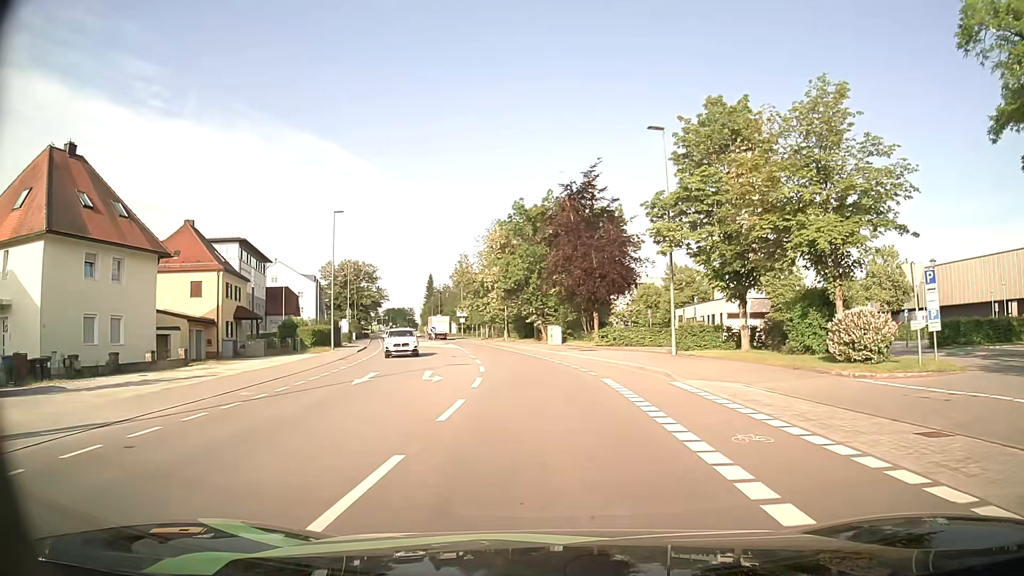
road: tertiary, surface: asphalt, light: Day
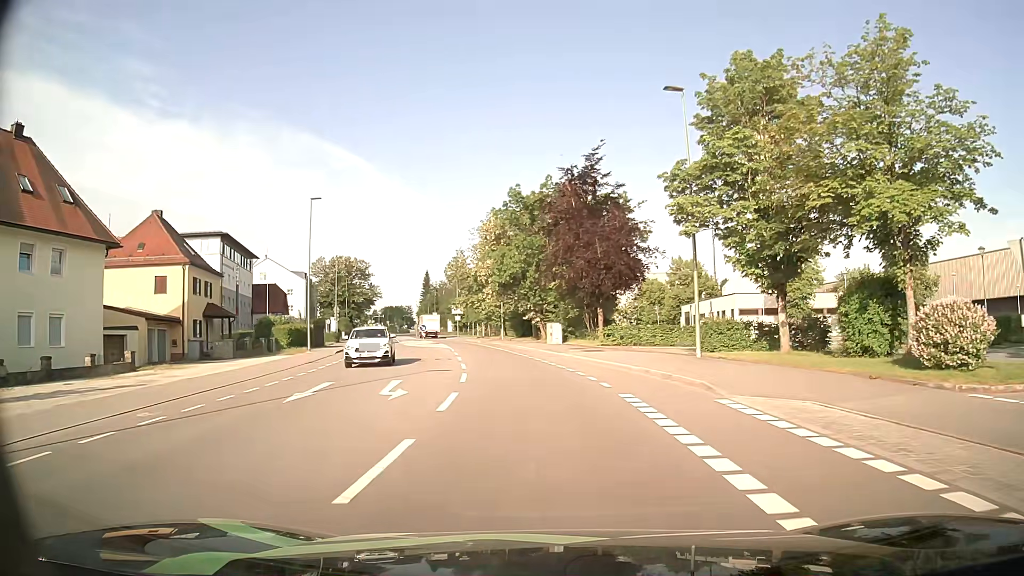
(0.0, +5.0) m; 0°
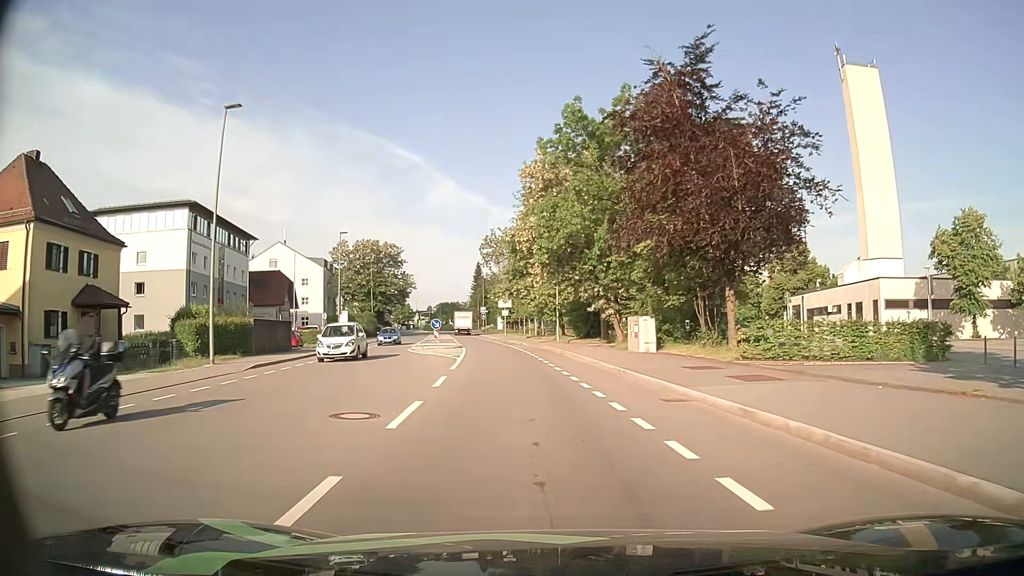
(-0.9, +20.6) m; -5°
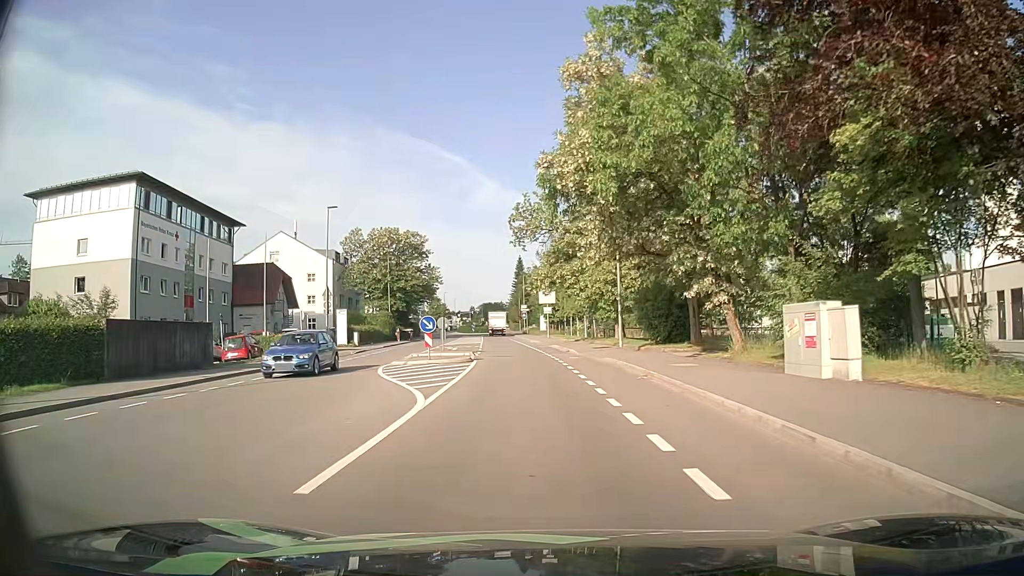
(-0.6, +15.7) m; -4°
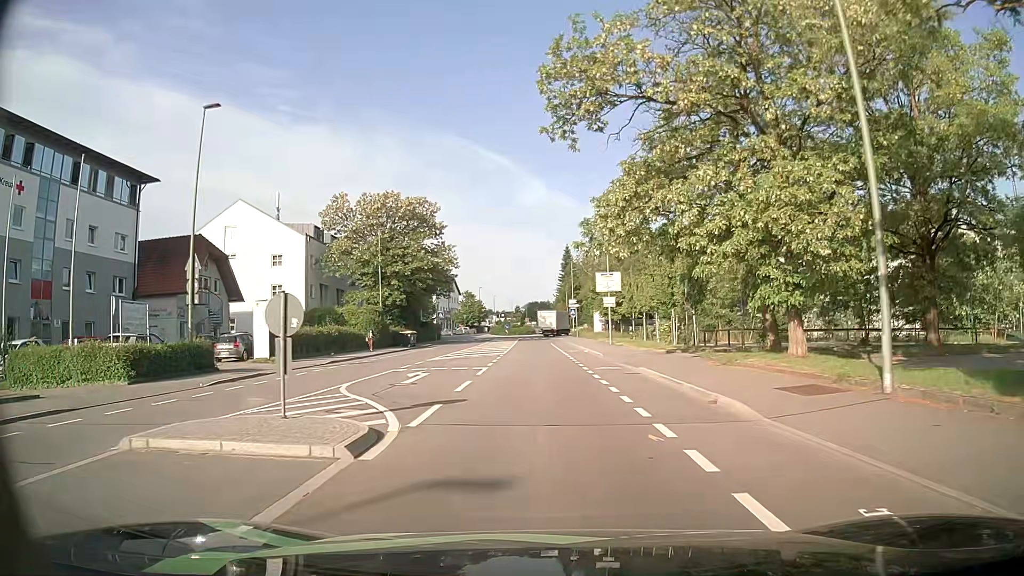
(-0.9, +25.0) m; -4°
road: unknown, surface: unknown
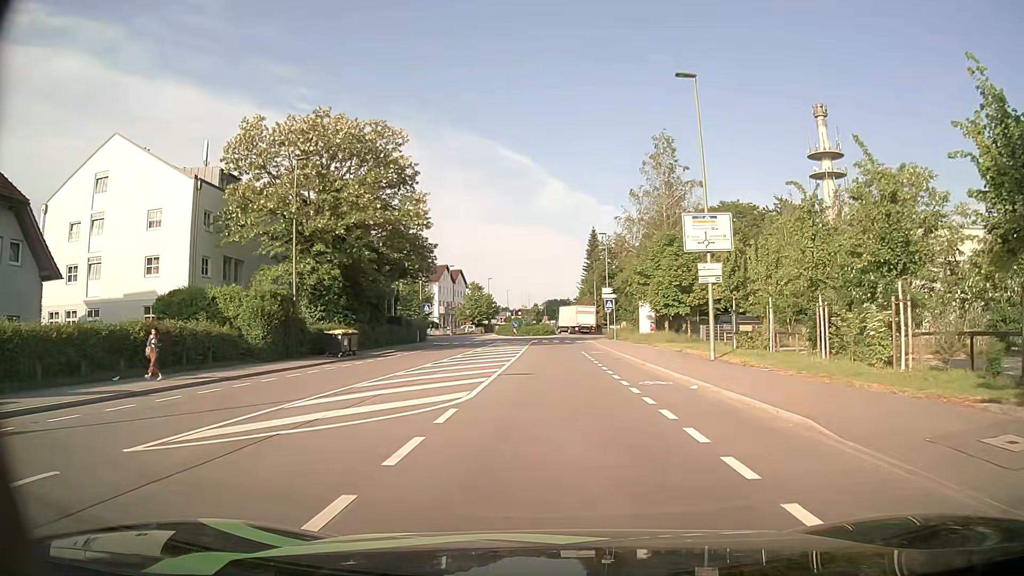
(-0.8, +24.6) m; -2°
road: tertiary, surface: asphalt
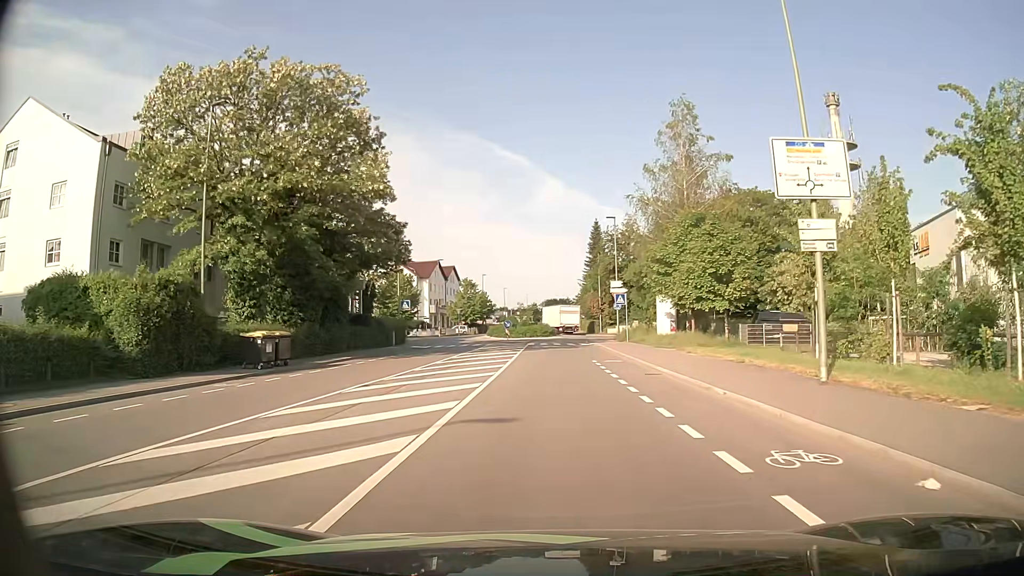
(0.0, +9.8) m; 0°
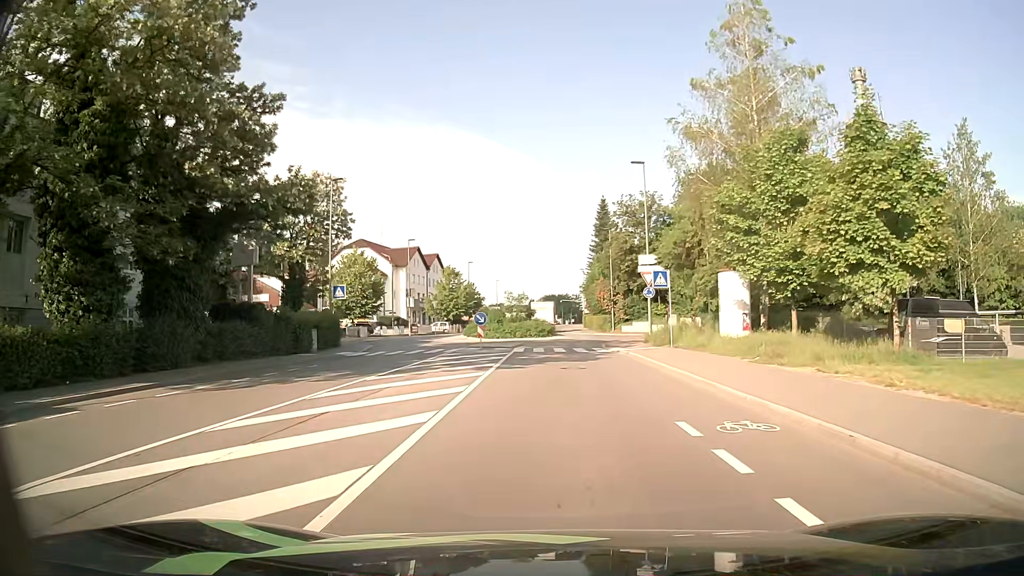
(-0.1, +18.2) m; 0°
(0, +10) (0, +20) (0, +30) (+1, +40) (+5, +49) (+5, +59) (+1, +68) (-1, +78) (-1, +88) (0, +98) m
